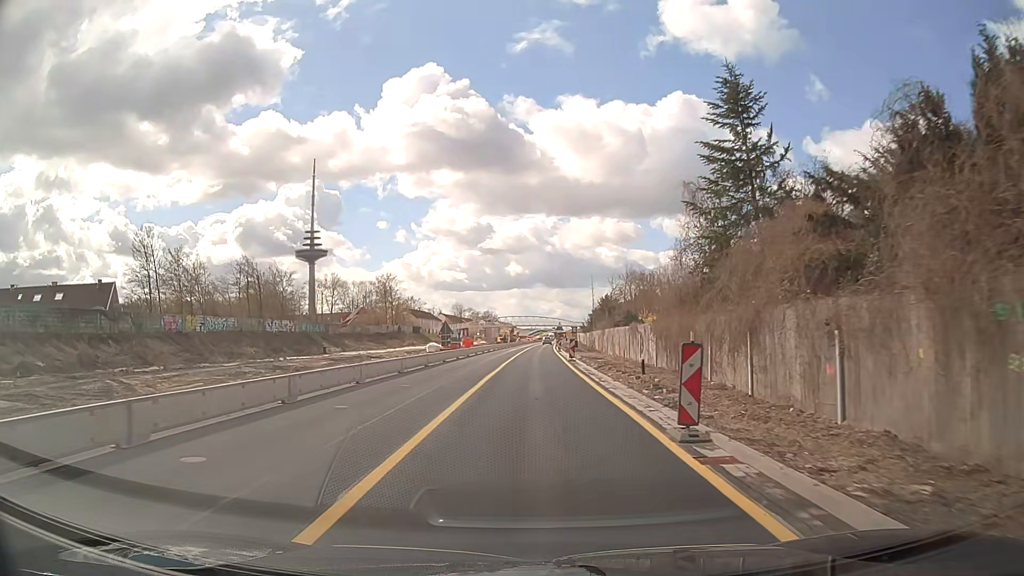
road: trunk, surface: asphalt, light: Day
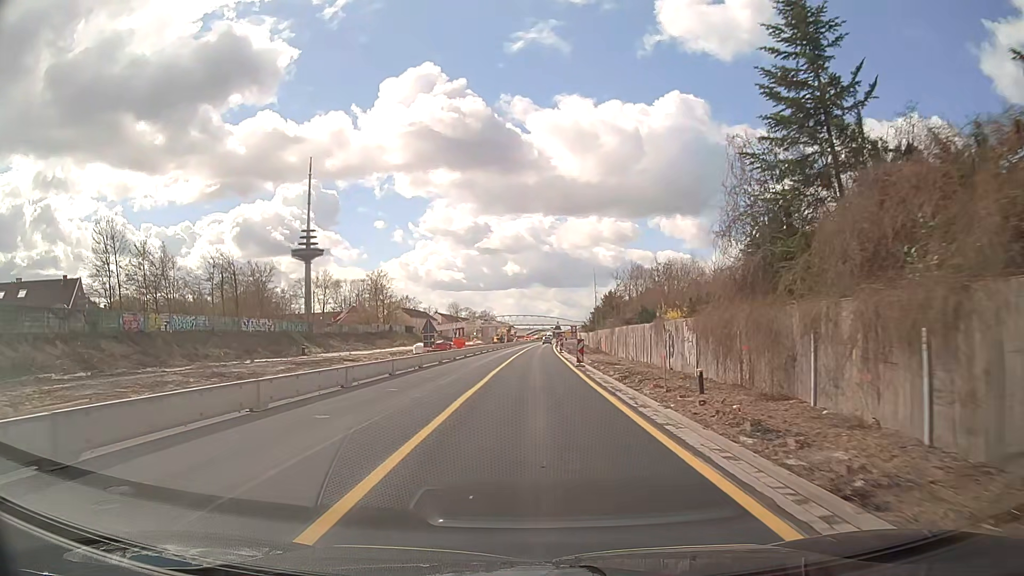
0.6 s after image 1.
(+0.1, +7.6) m; +1°
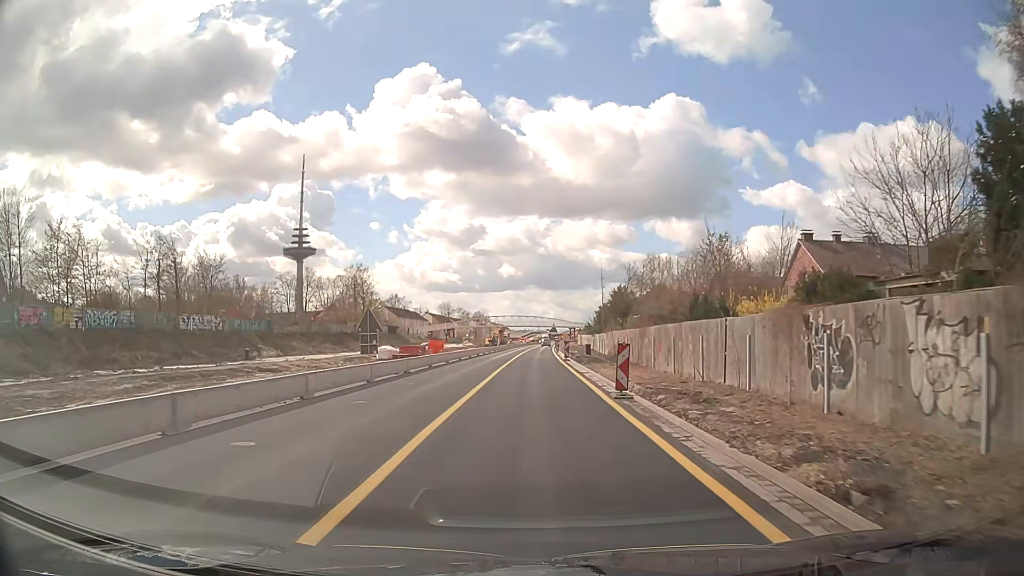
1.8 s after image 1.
(0.0, +15.2) m; +1°
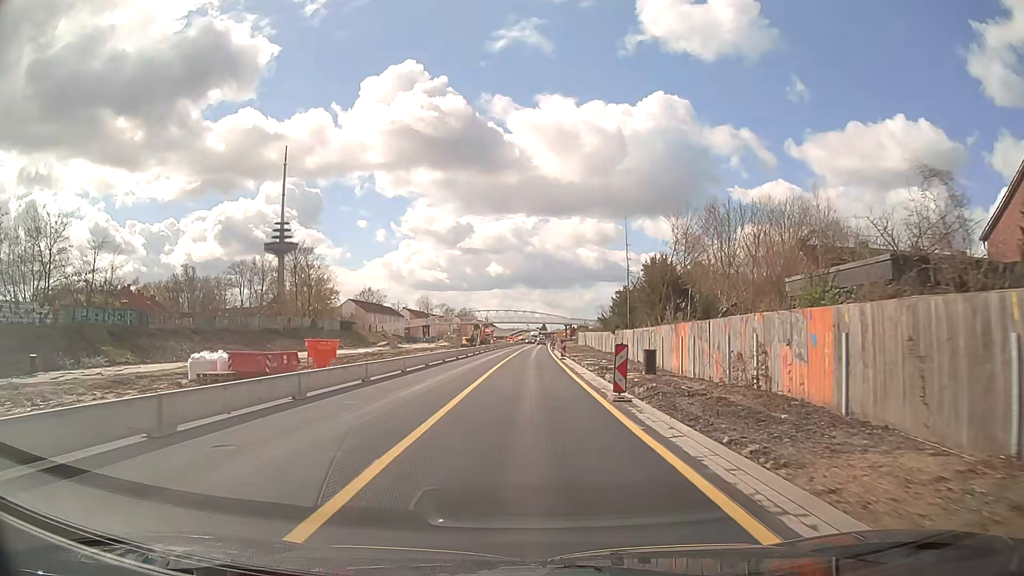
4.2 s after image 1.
(+0.1, +30.4) m; +1°
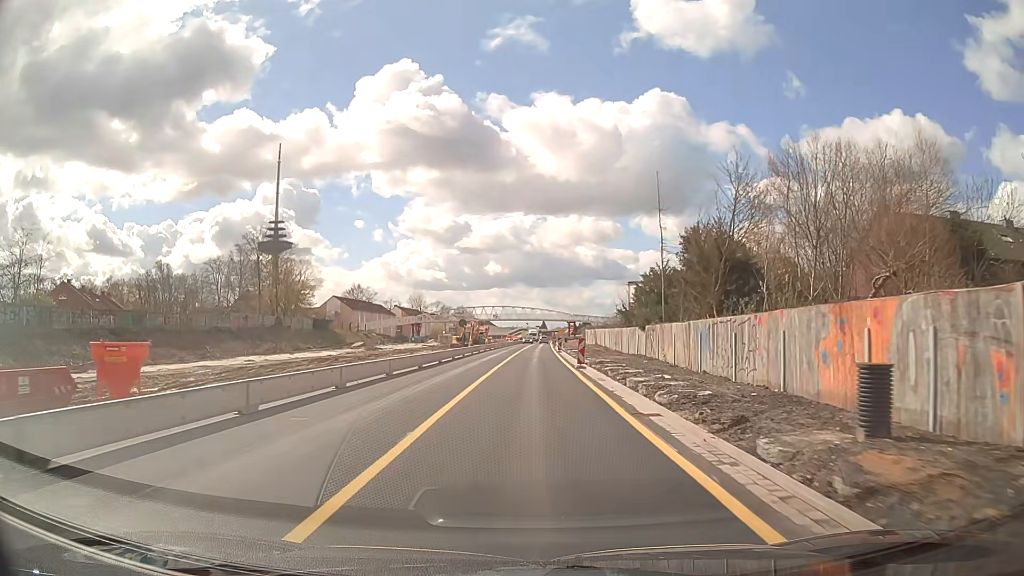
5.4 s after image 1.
(0.0, +15.2) m; 0°
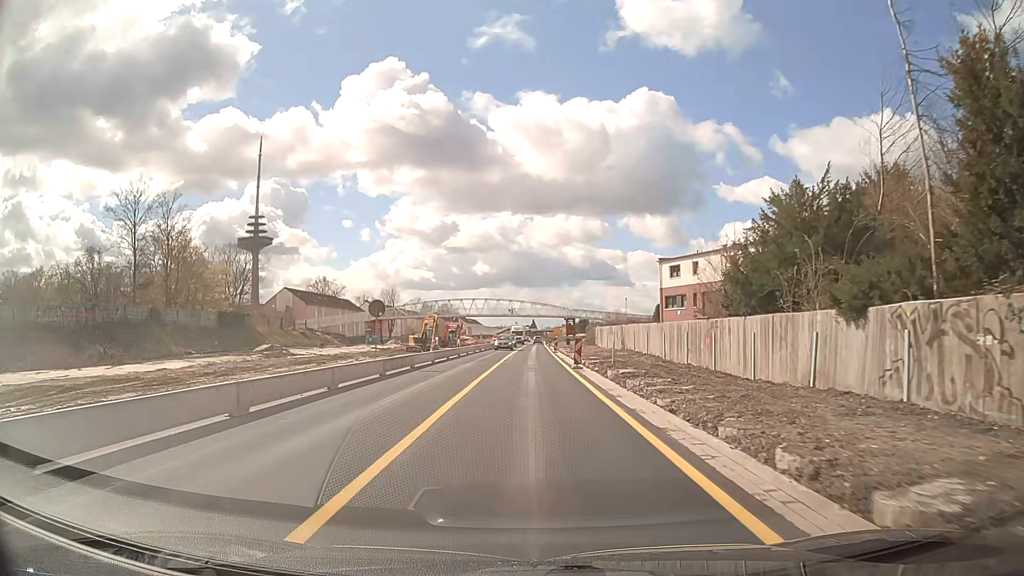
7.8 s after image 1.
(+0.1, +30.5) m; +1°
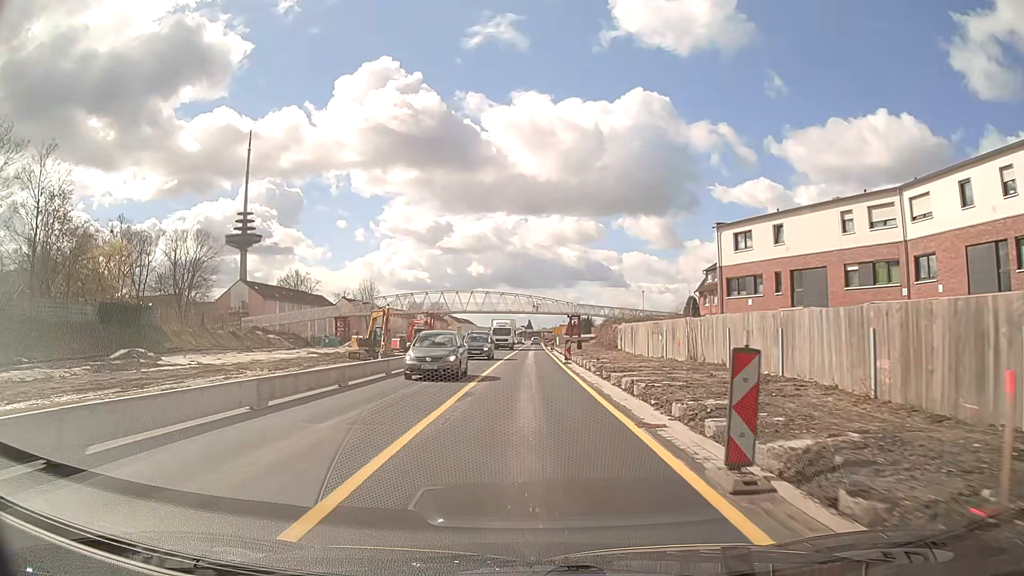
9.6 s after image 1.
(0.0, +22.9) m; 0°
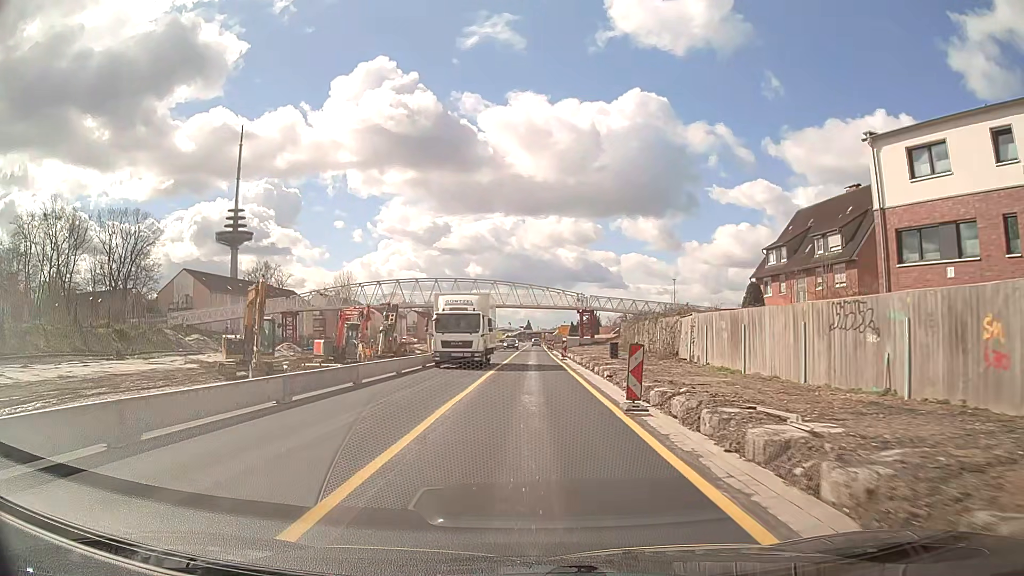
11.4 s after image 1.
(-0.1, +22.9) m; 0°
(0, +10) (0, +20) (0, +30) (0, +40) (0, +50) (0, +60) (0, +70) (0, +80) (0, +90) (+1, +100) m
